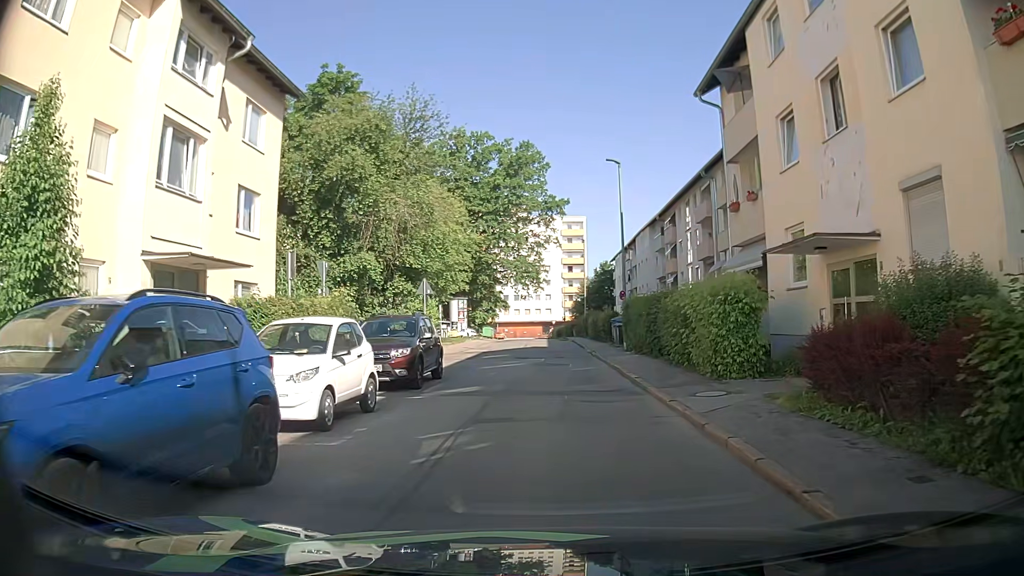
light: Day
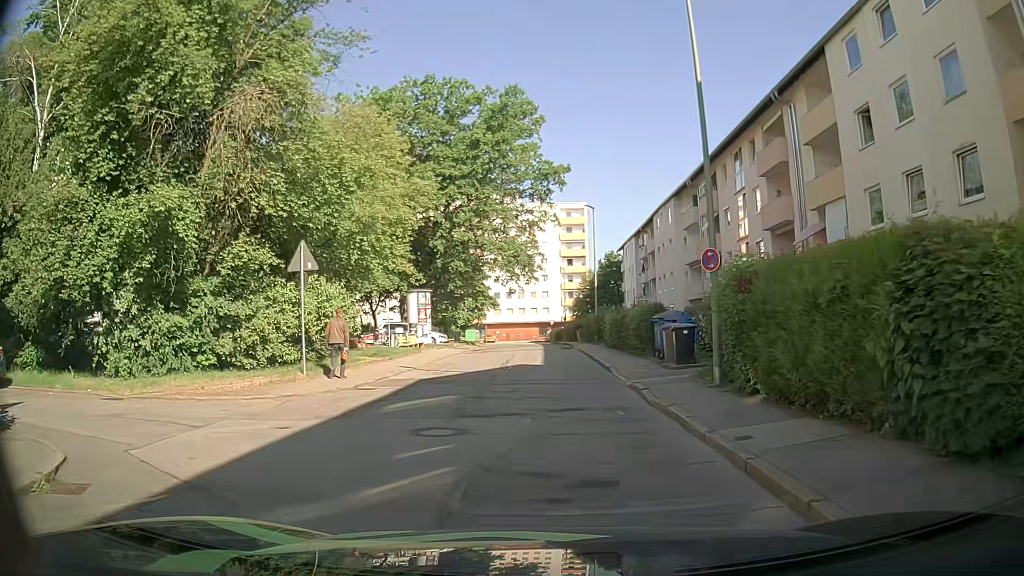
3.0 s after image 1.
(0.0, +15.8) m; 0°
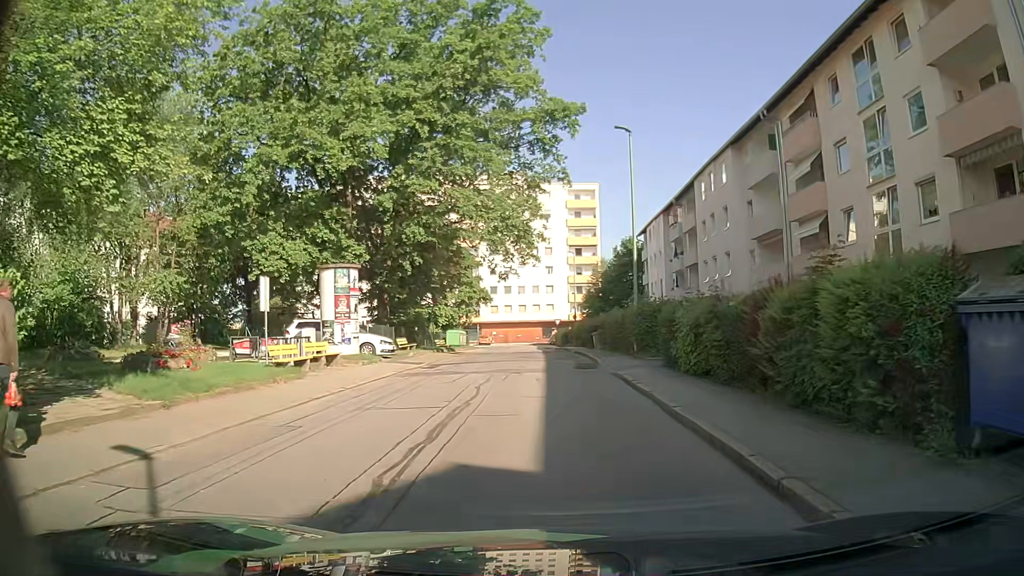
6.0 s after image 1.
(-0.1, +16.2) m; +1°
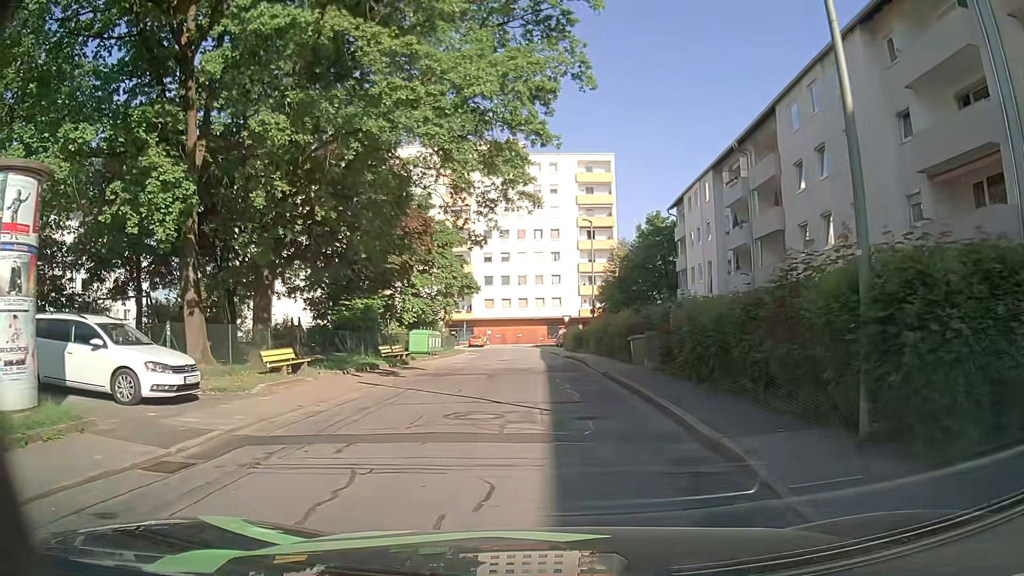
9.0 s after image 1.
(-0.6, +16.9) m; -2°
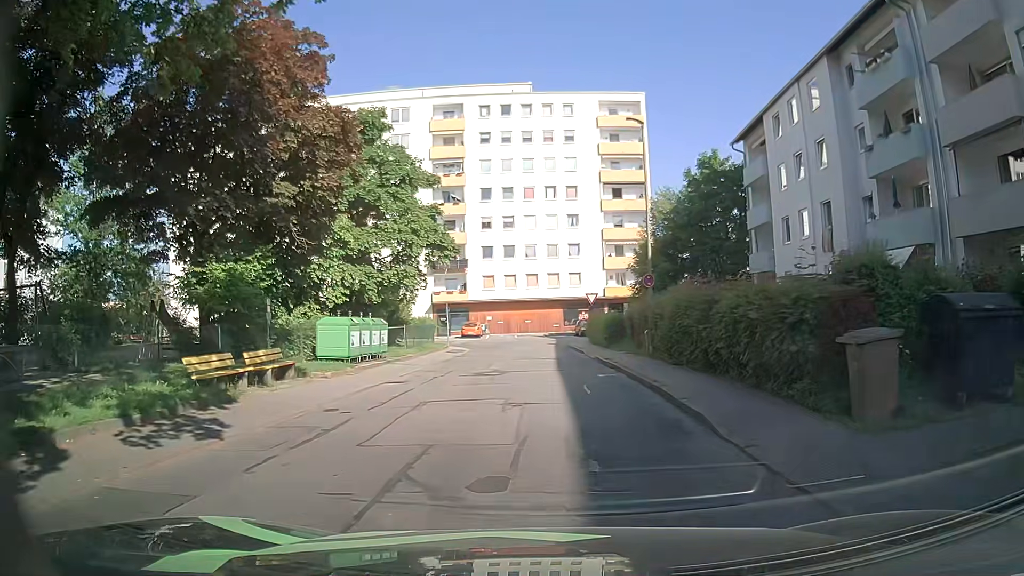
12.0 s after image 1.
(-0.2, +18.0) m; 0°
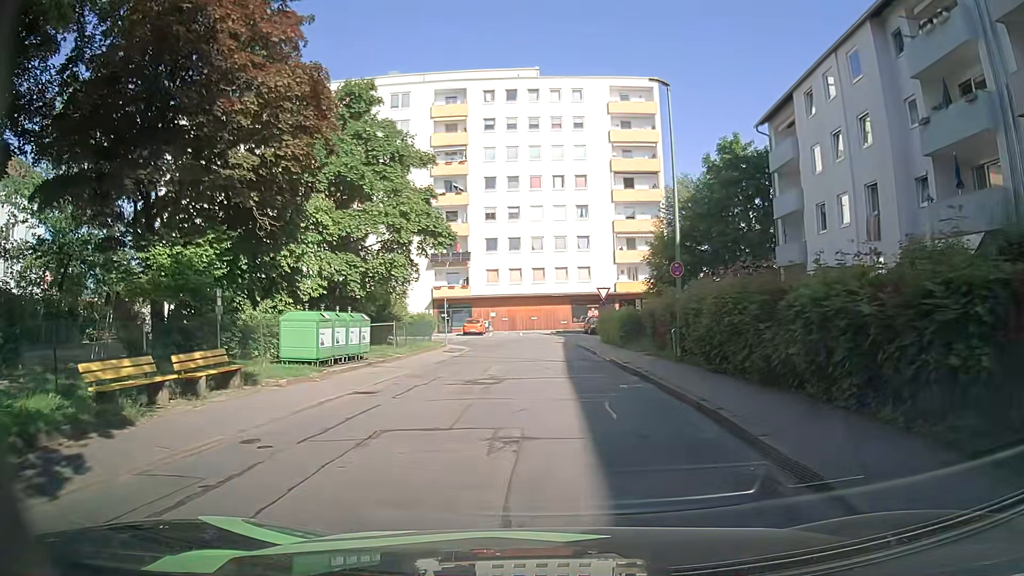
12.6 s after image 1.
(-0.1, +3.7) m; -1°
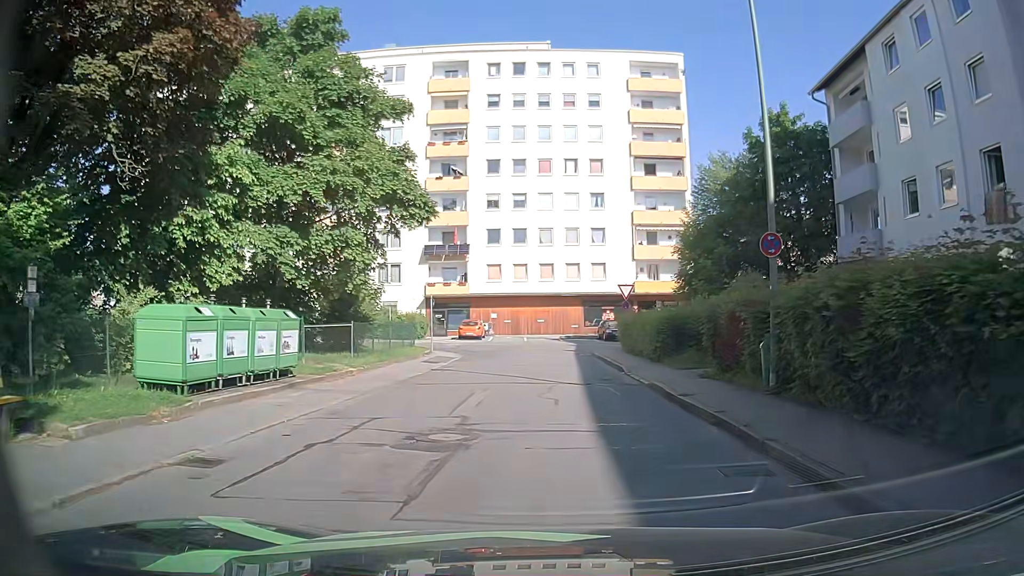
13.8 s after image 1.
(-0.1, +7.3) m; -3°
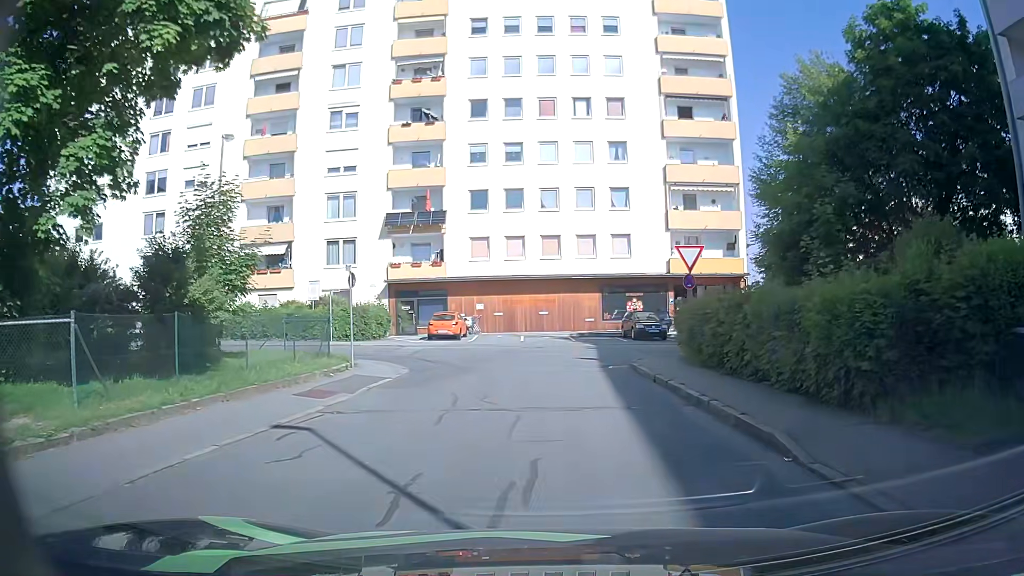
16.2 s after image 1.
(+0.4, +13.7) m; +1°
